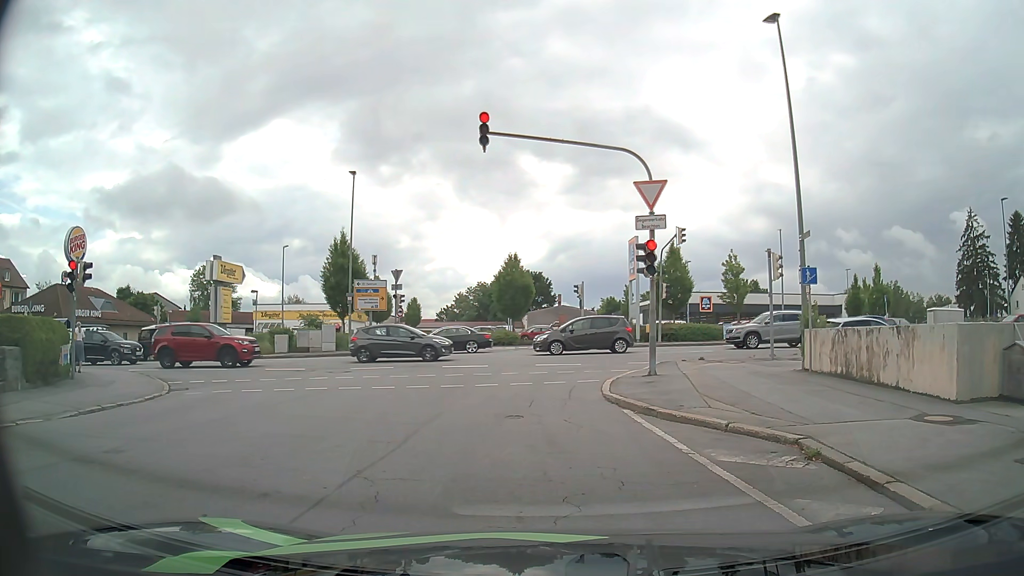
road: residential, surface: asphalt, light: Day
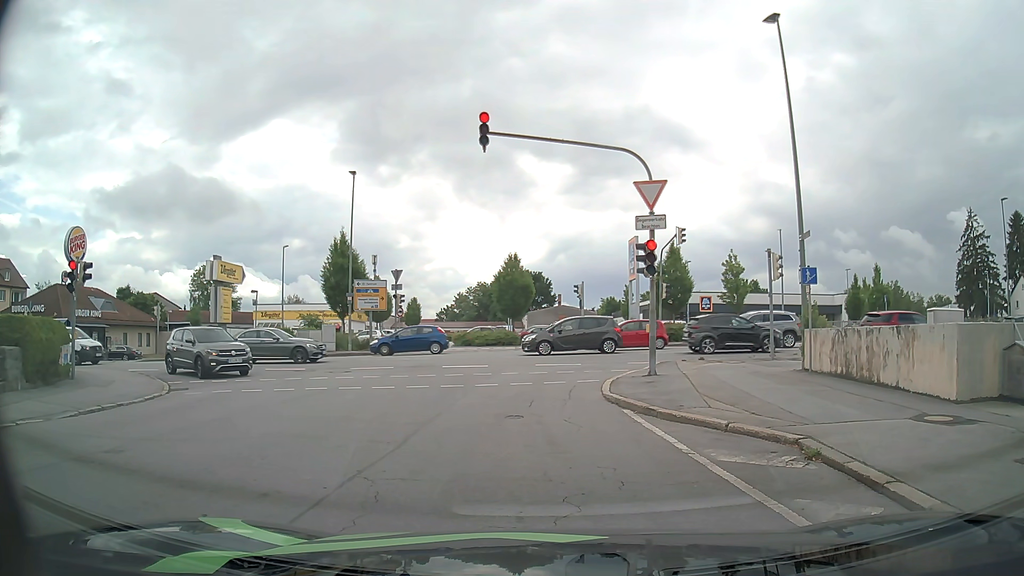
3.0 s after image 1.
(0.0, 0.0) m; 0°
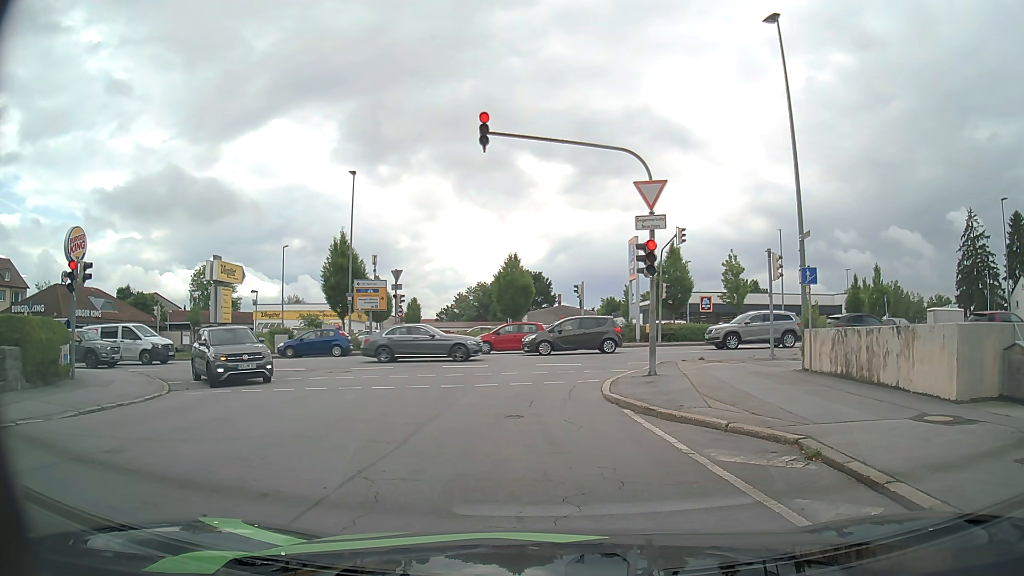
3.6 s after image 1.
(0.0, 0.0) m; 0°
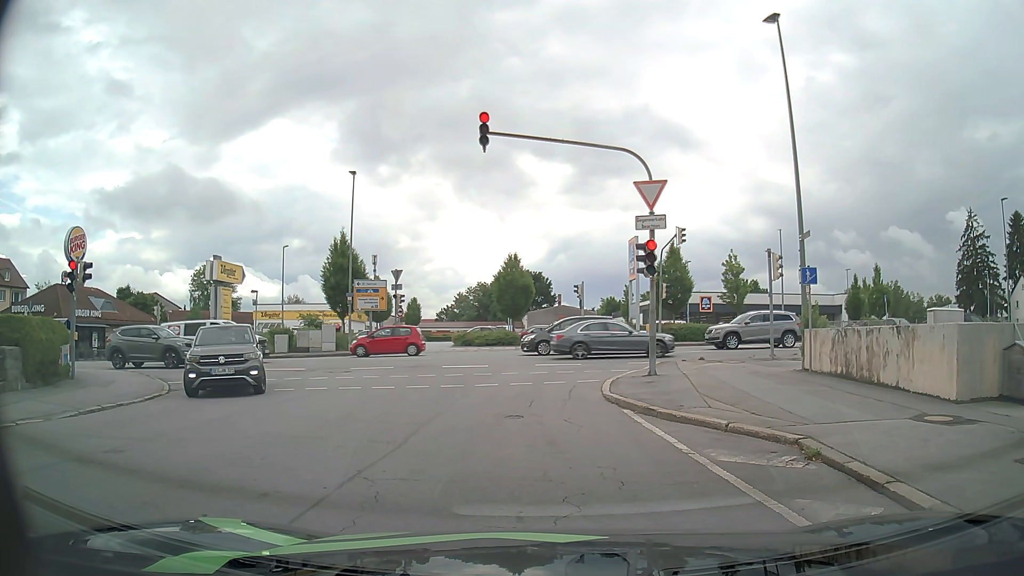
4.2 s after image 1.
(0.0, 0.0) m; 0°
